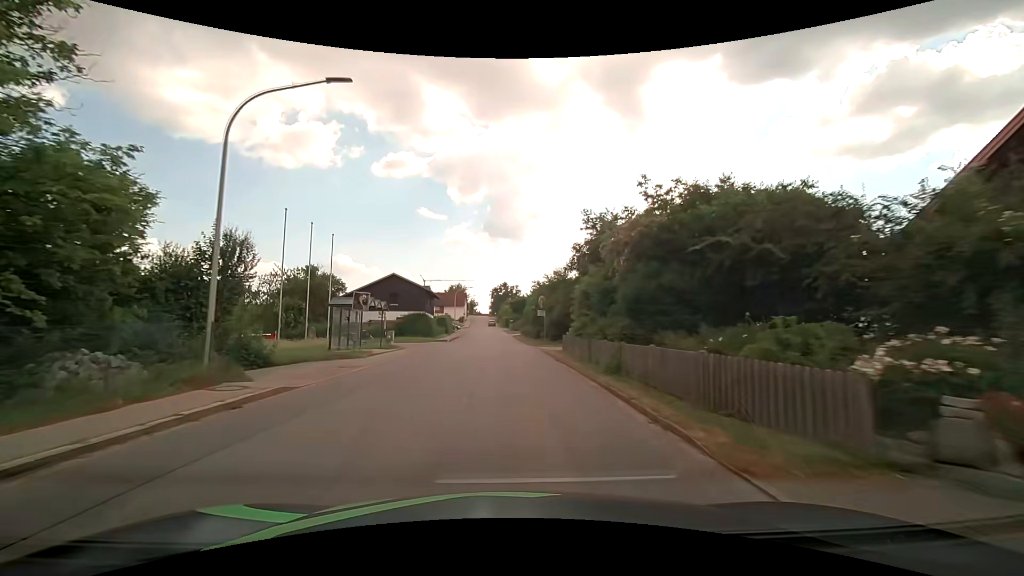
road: tertiary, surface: asphalt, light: Day
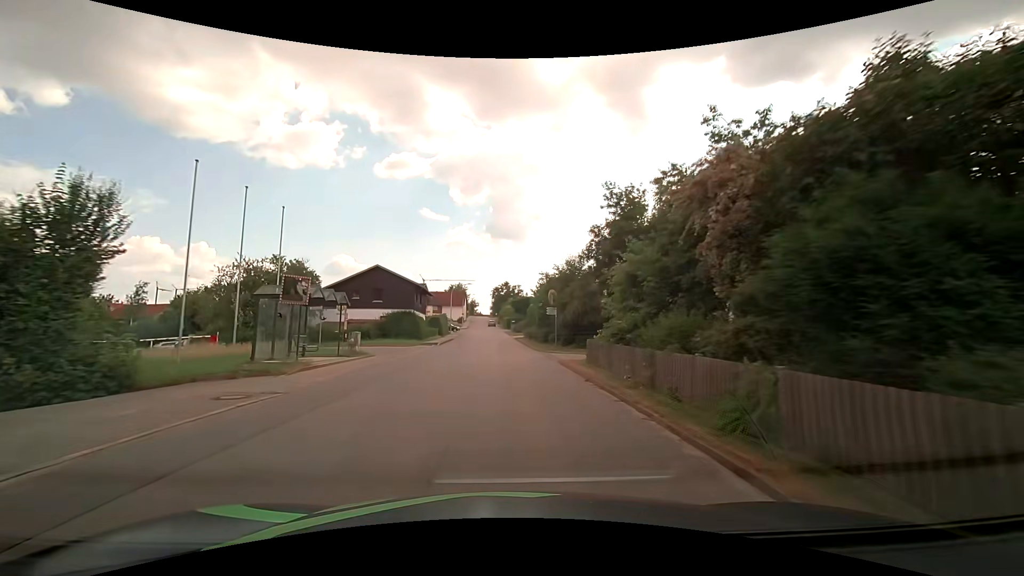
(0.0, +7.7) m; 0°
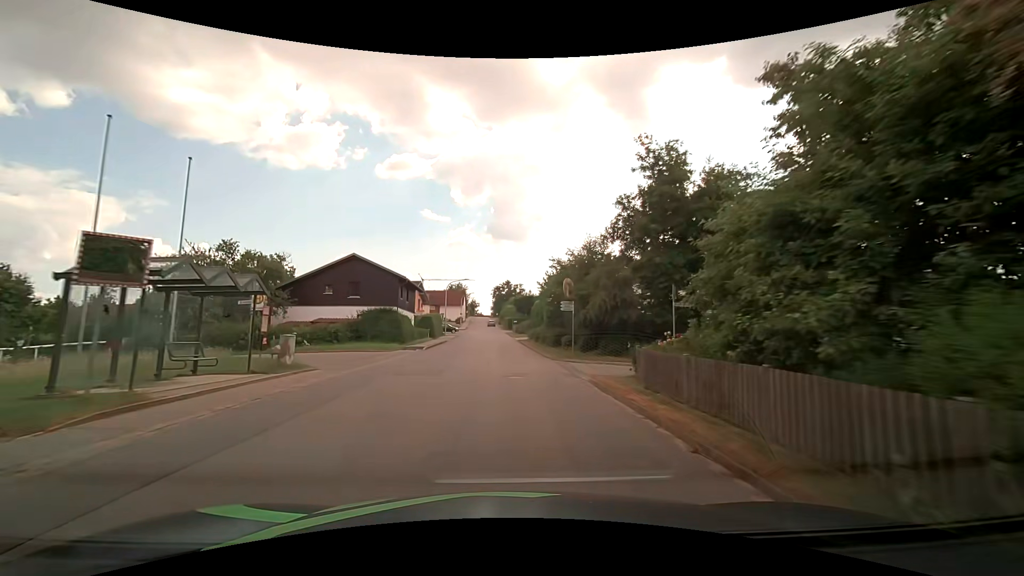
(-0.1, +7.7) m; -1°
